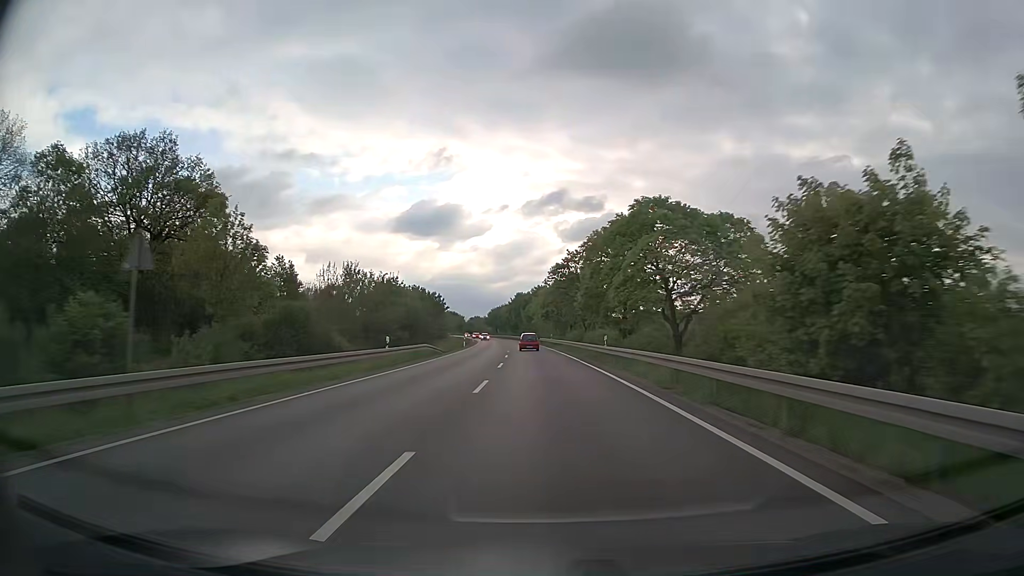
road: trunk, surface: asphalt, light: Day
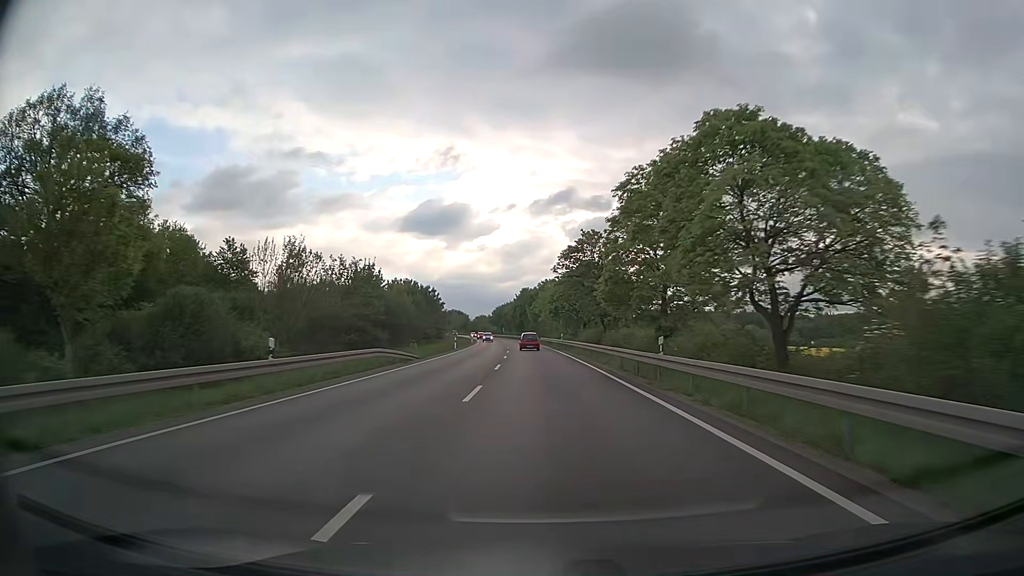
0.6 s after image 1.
(0.0, +14.0) m; 0°
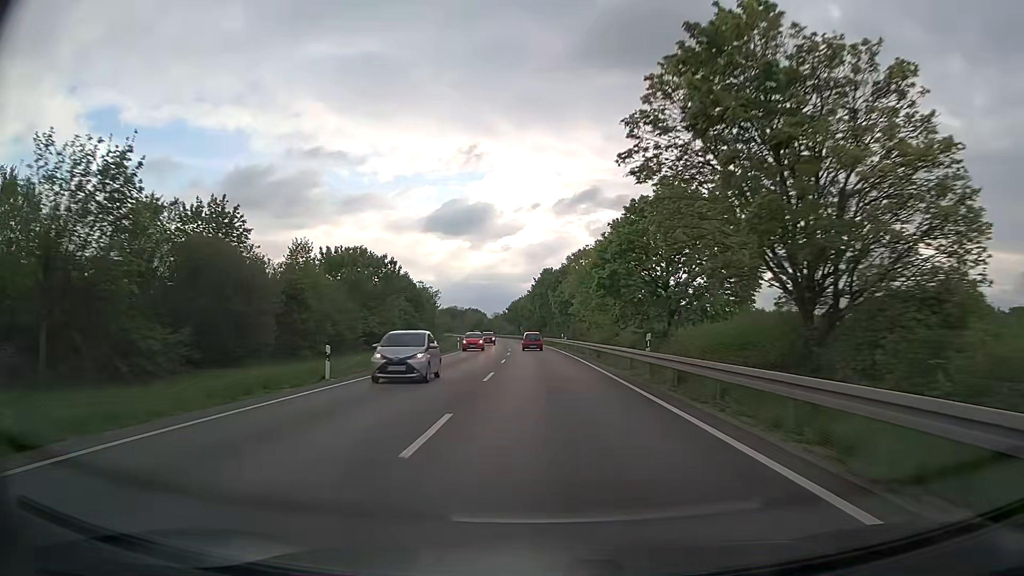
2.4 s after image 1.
(-0.9, +42.3) m; -2°
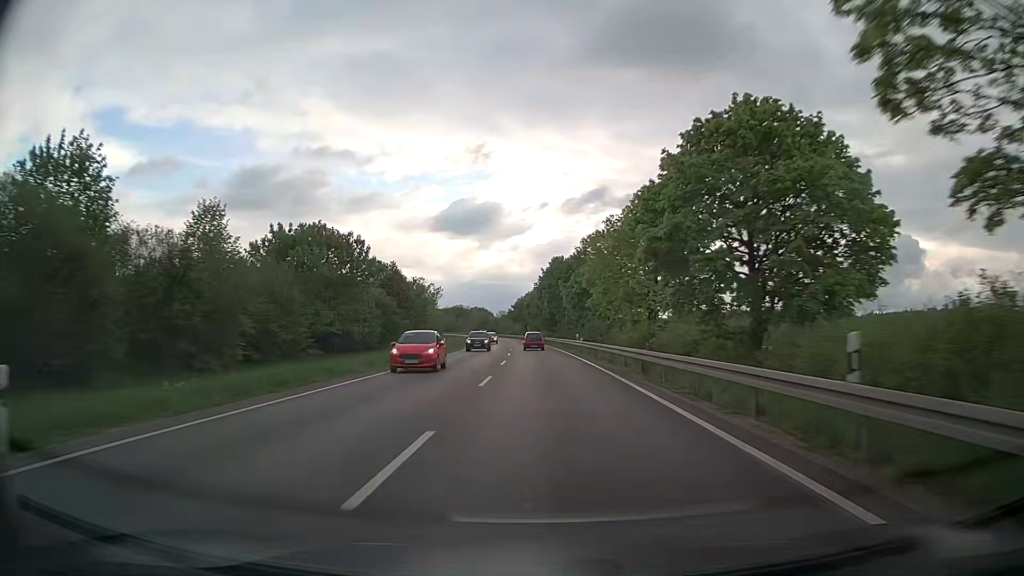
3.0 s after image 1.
(-0.1, +14.2) m; -1°
(0, +10) (0, +20) (0, +30) (-1, +40) (-1, +50) (-1, +60) (-2, +70) (-2, +80) (-3, +90) (-4, +100) m
